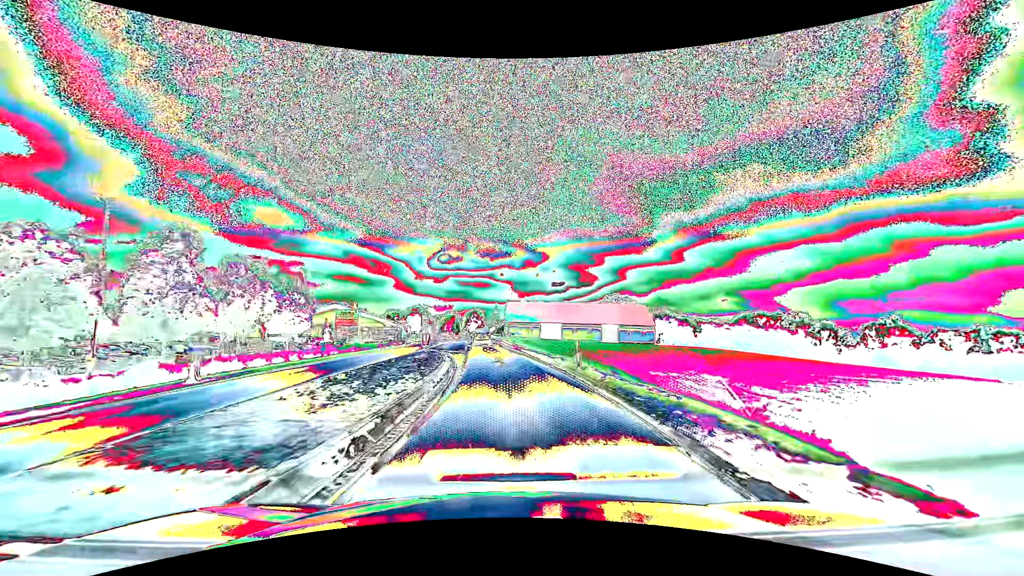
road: primary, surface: asphalt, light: Day
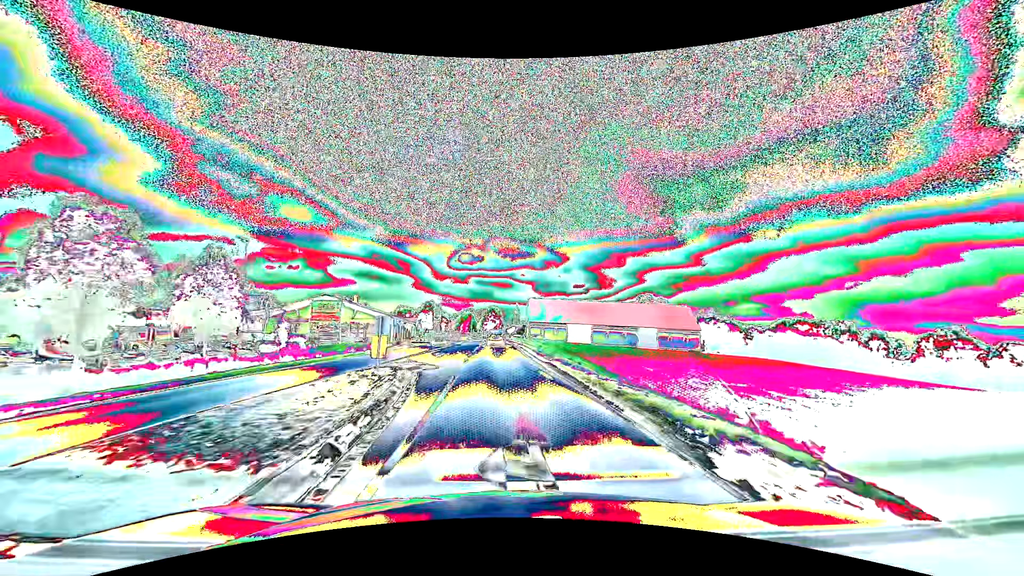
(-0.3, +15.7) m; -2°
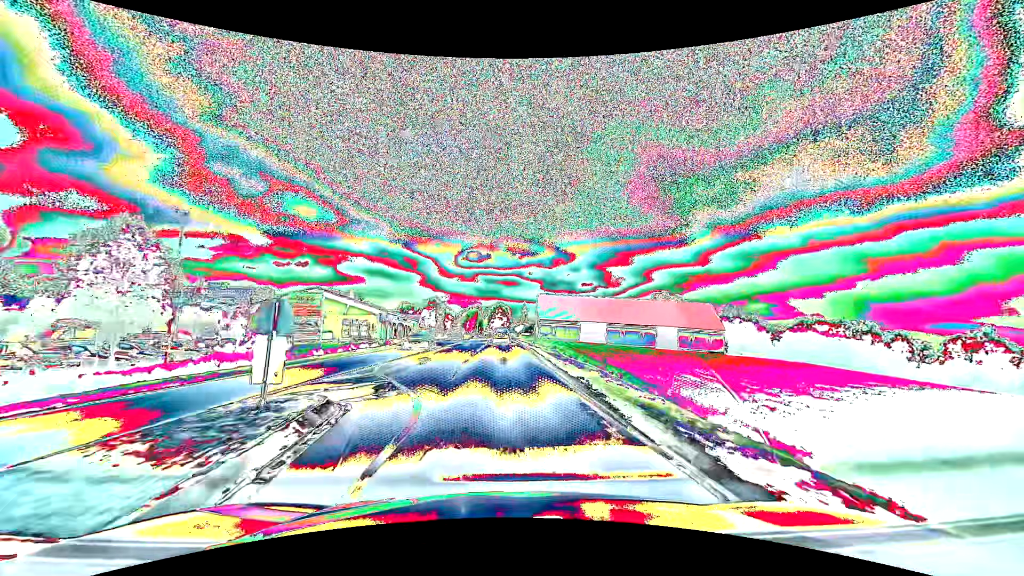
(-0.1, +7.9) m; -1°
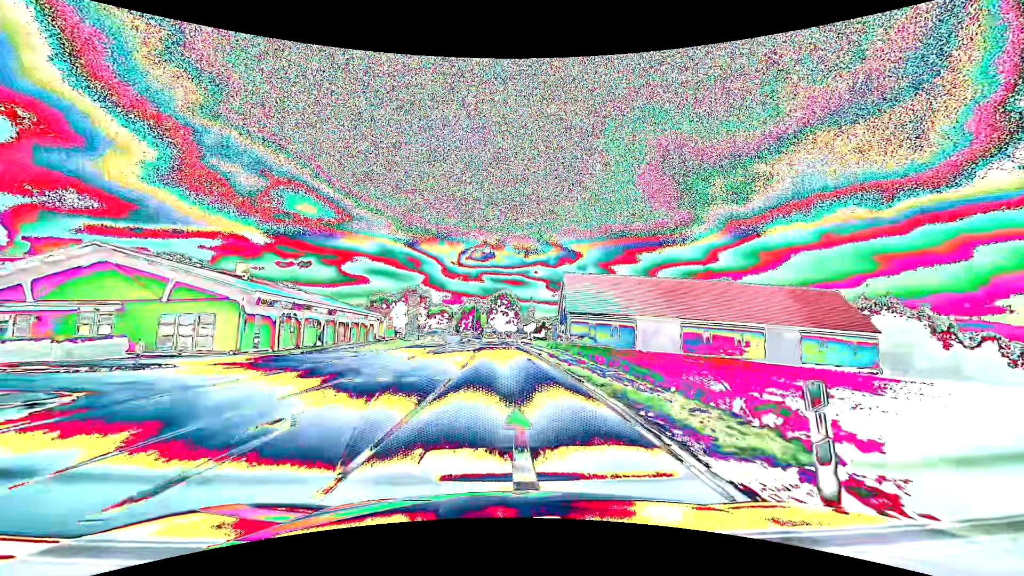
(-0.4, +39.7) m; -1°
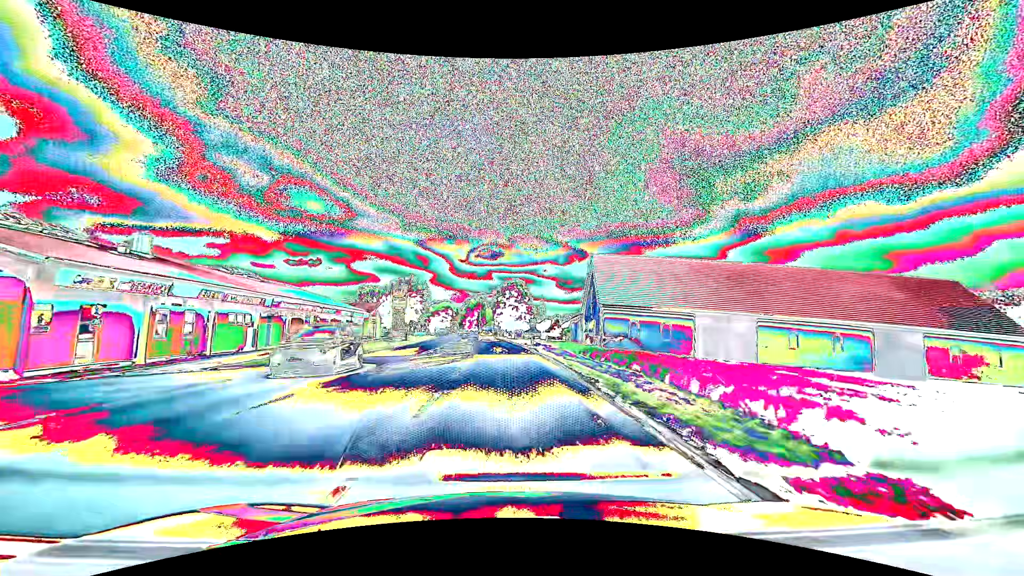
(-0.1, +15.9) m; -1°
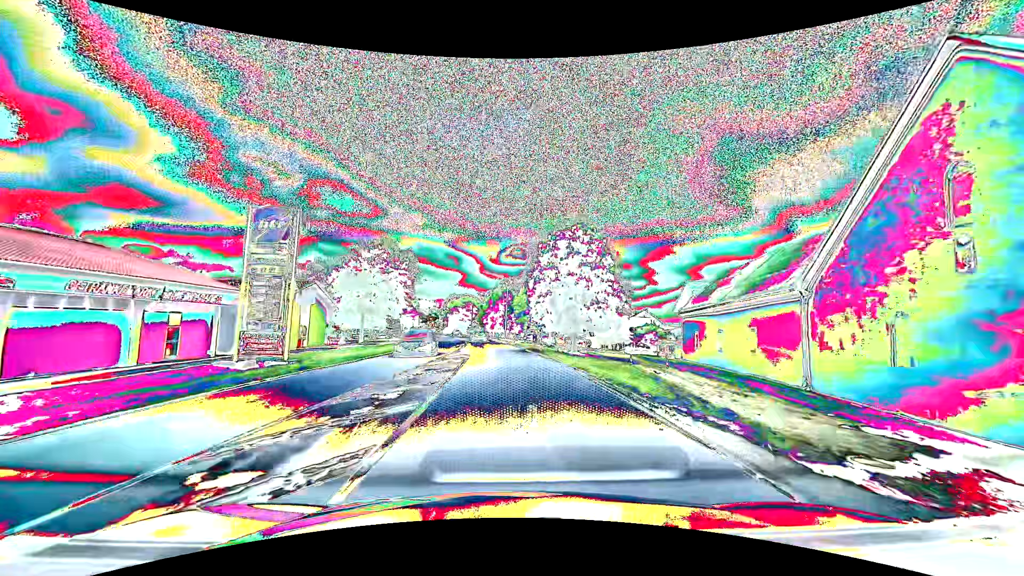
(-1.3, +39.7) m; -4°
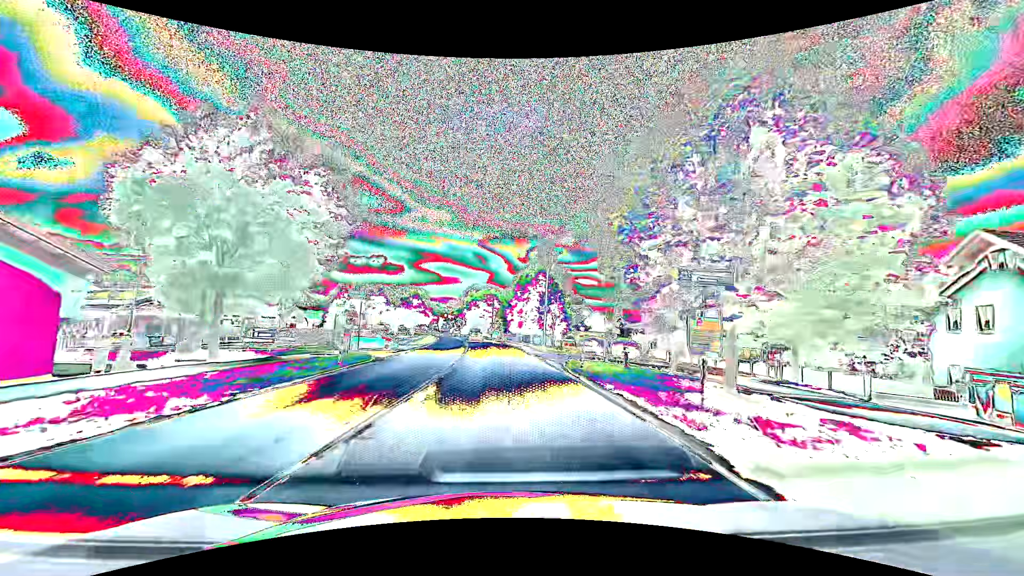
(-0.9, +31.8) m; -3°
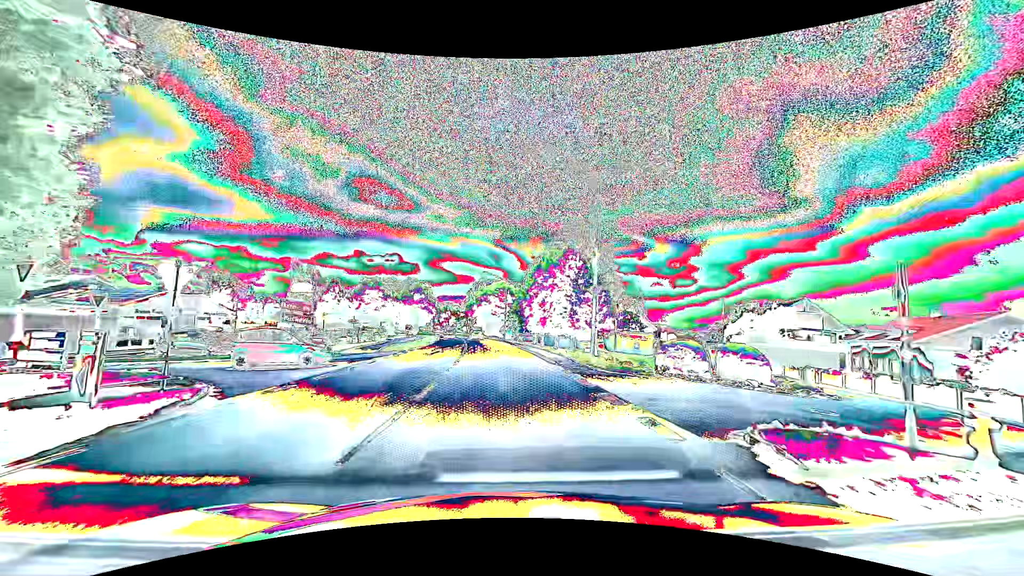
(-0.3, +16.0) m; -3°
(0, +10) (0, +20) (0, +30) (-1, +40) (-1, +50) (-2, +60) (-3, +70) (-5, +80) (-6, +90) (-7, +100) m
